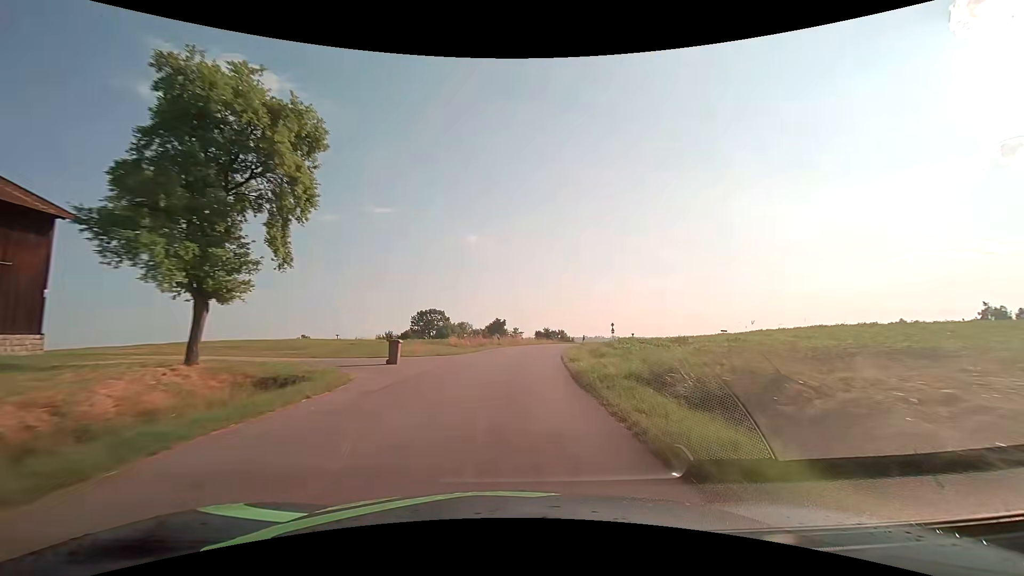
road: tertiary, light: Day
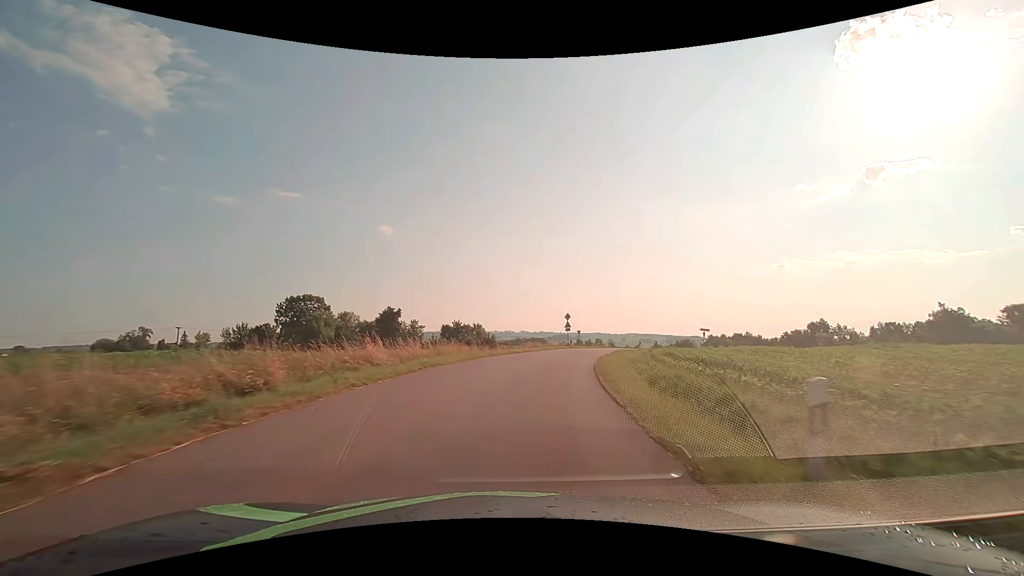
(+2.4, +37.5) m; +9°
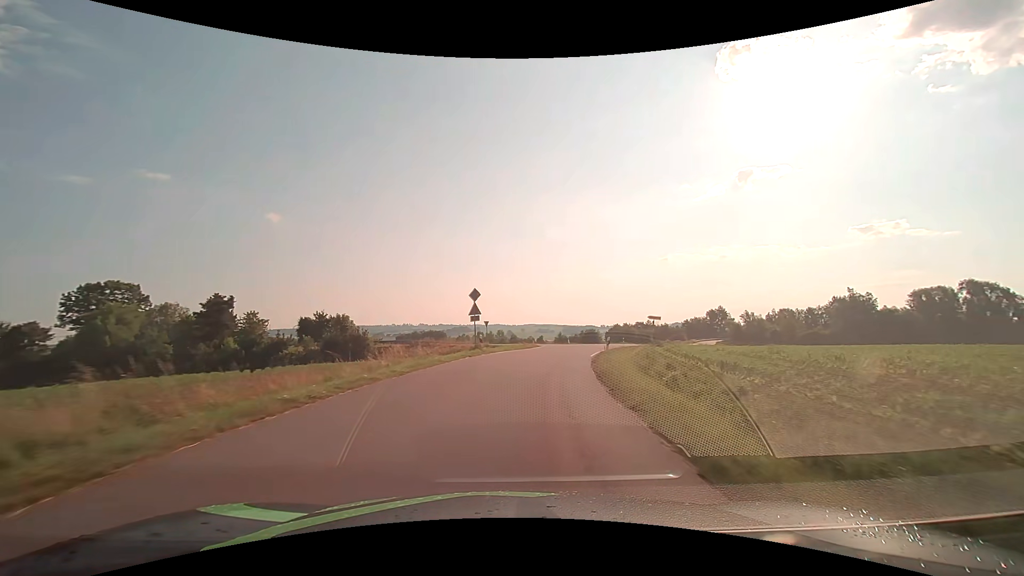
(+2.3, +24.5) m; +11°
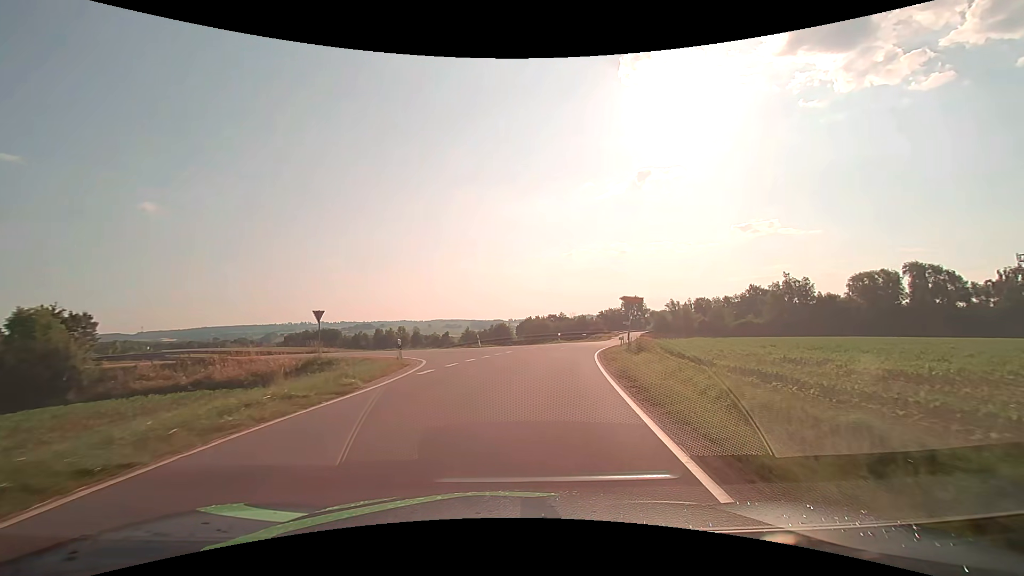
(+3.2, +27.5) m; +11°
(+1, +10) (+2, +20) (+3, +30) (-2, +37) (-12, +39) (-22, +41) (-32, +43) (-42, +44) (-51, +46) (-61, +48) m
